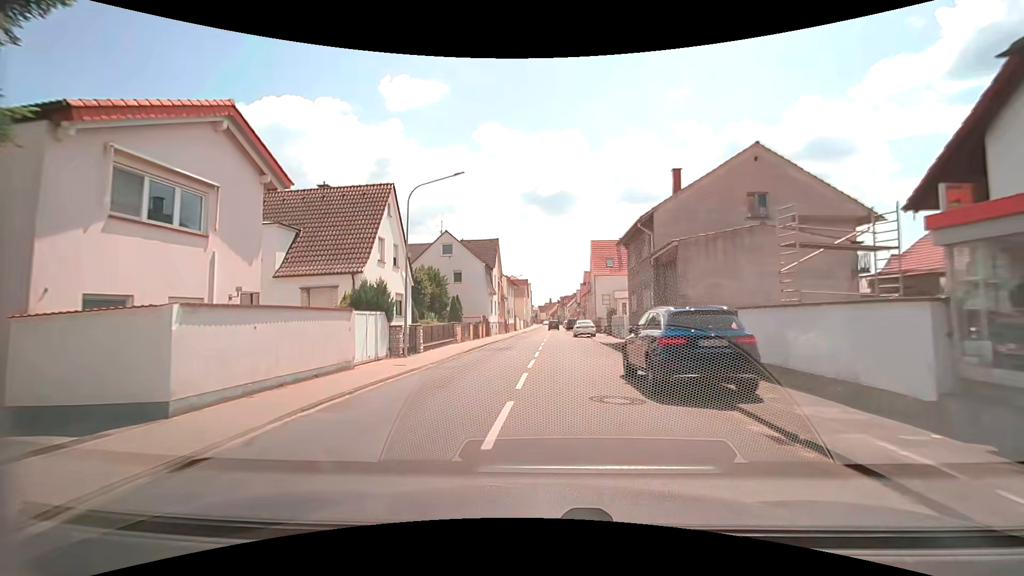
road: tertiary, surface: asphalt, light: Day
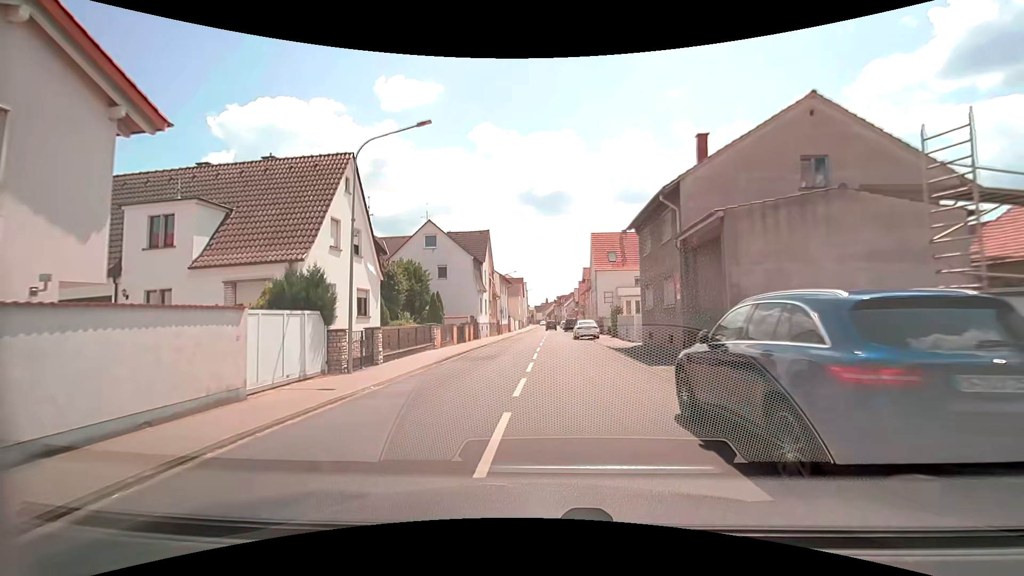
(+0.1, +5.5) m; +1°
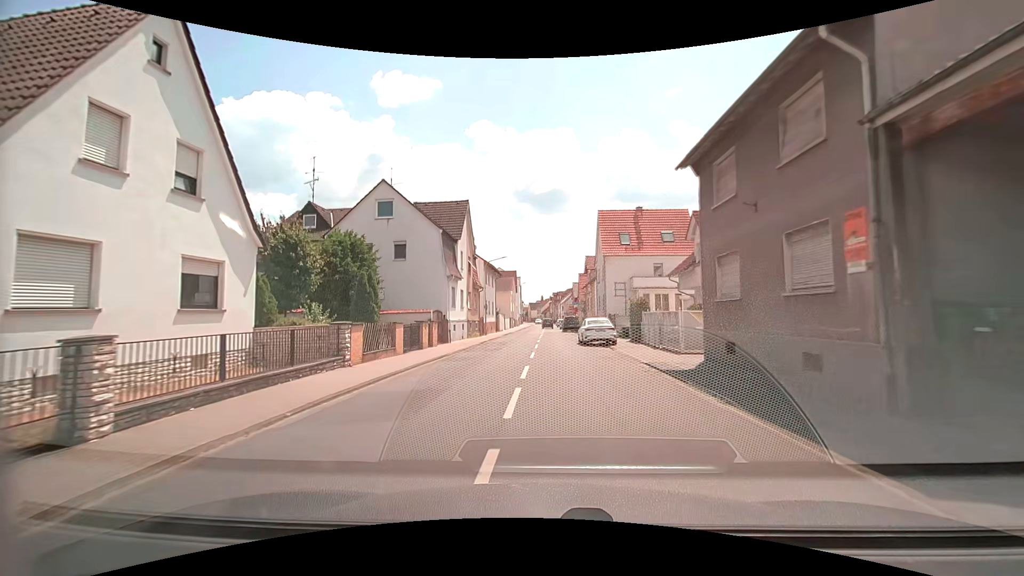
(0.0, +11.4) m; +1°
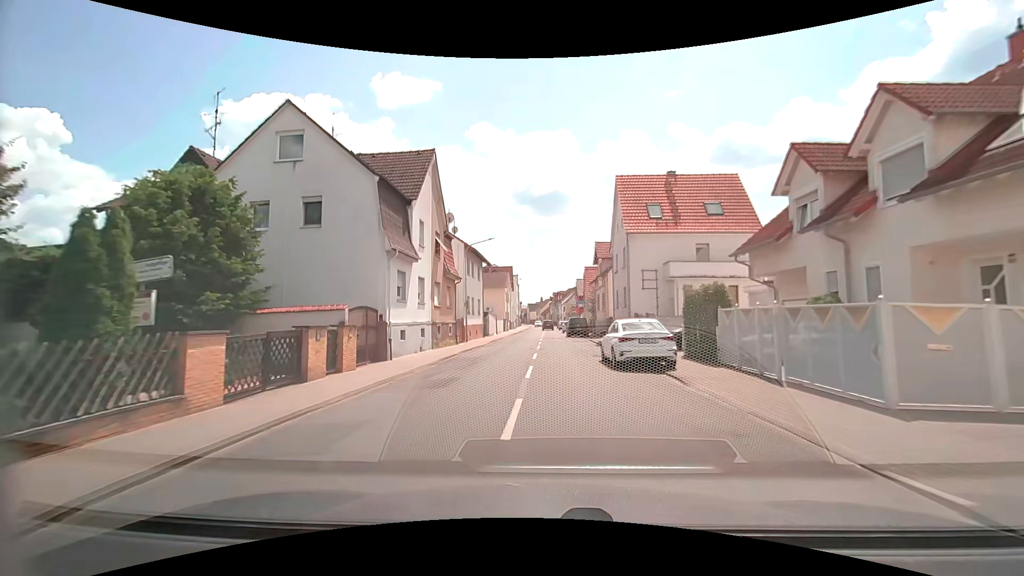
(-0.1, +11.8) m; 0°
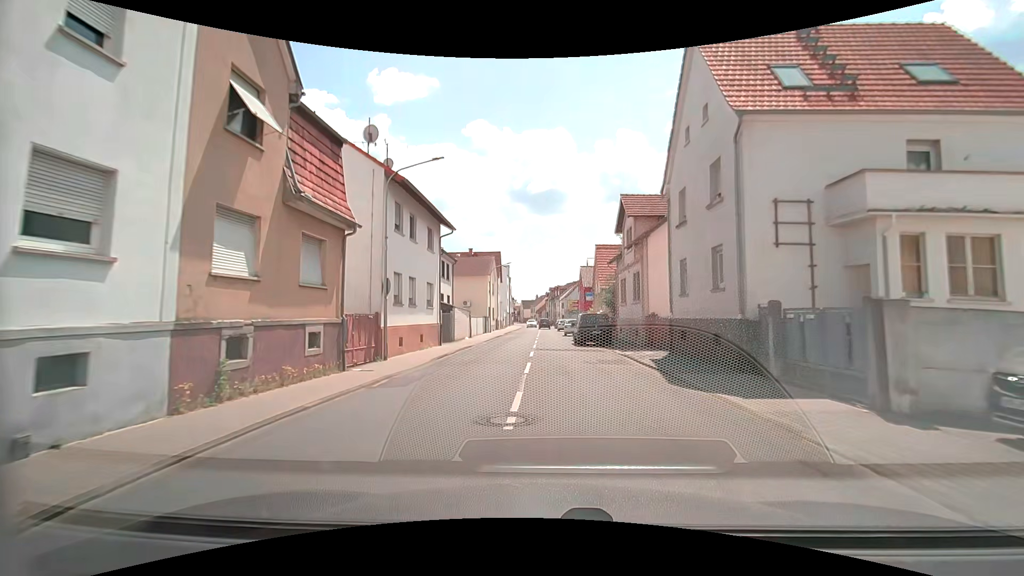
(0.0, +17.8) m; +1°
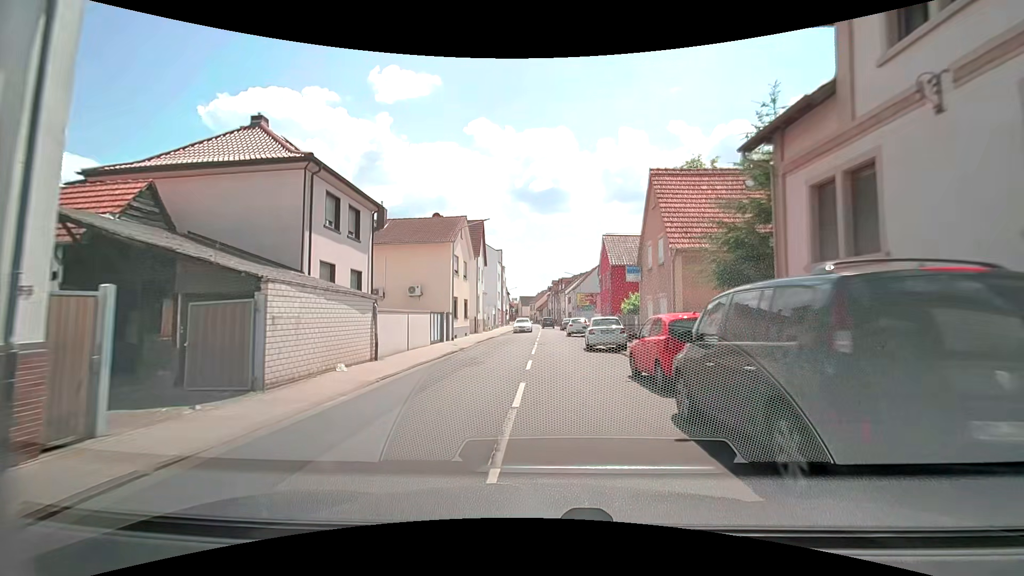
(-0.1, +23.2) m; 0°
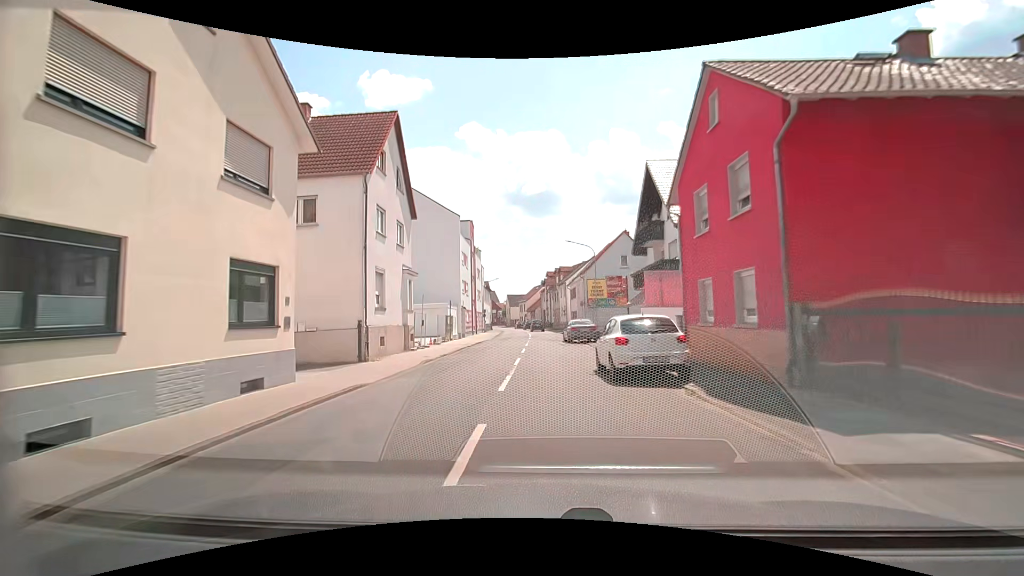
(+0.4, +28.2) m; +1°
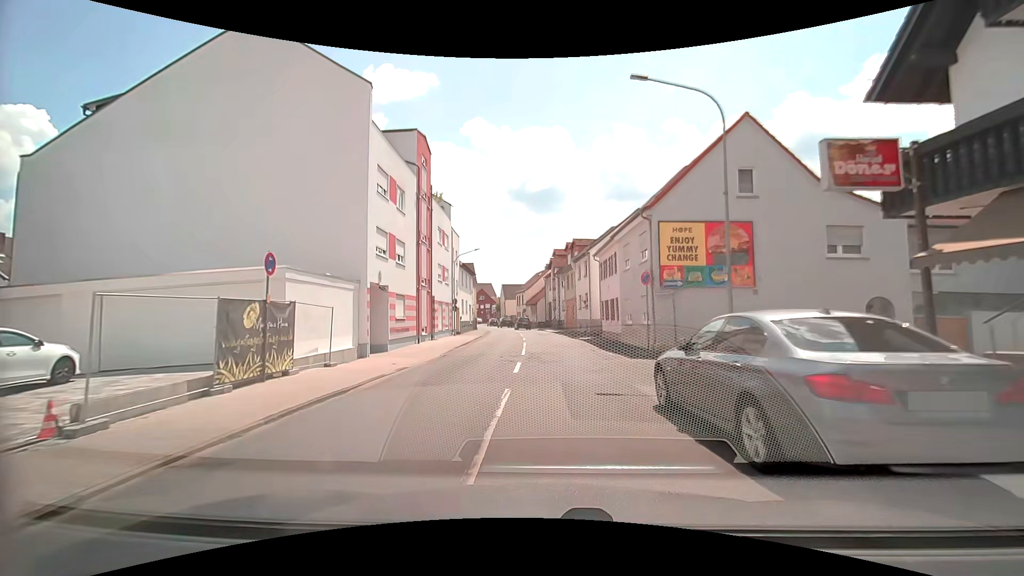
(-0.7, +26.7) m; -1°
(0, +10) (0, +20) (0, +30) (0, +40) (0, +50) (-2, +60) (-3, +70) (-6, +80) (-8, +89) (-11, +99) m
